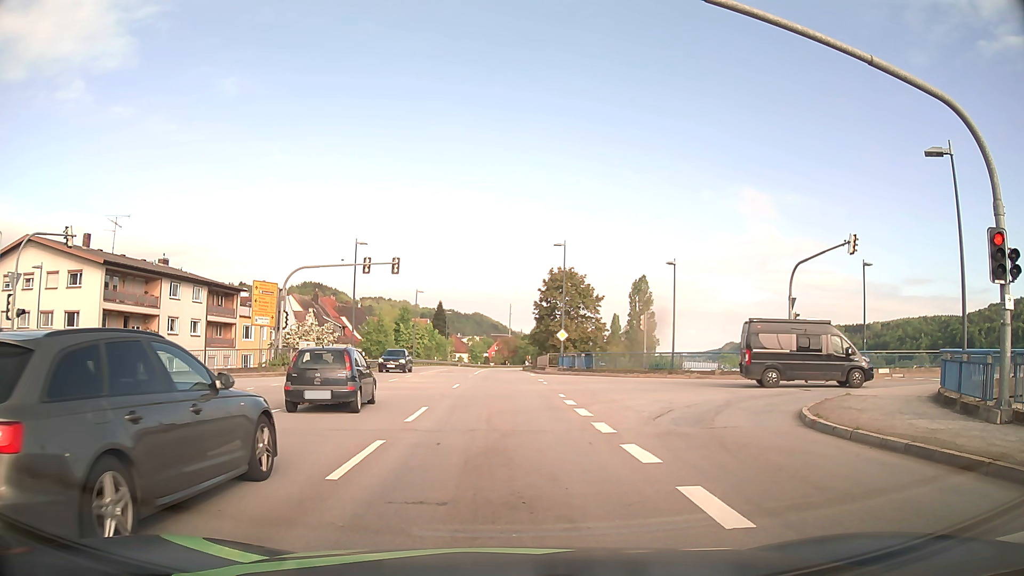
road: primary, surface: asphalt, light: Day
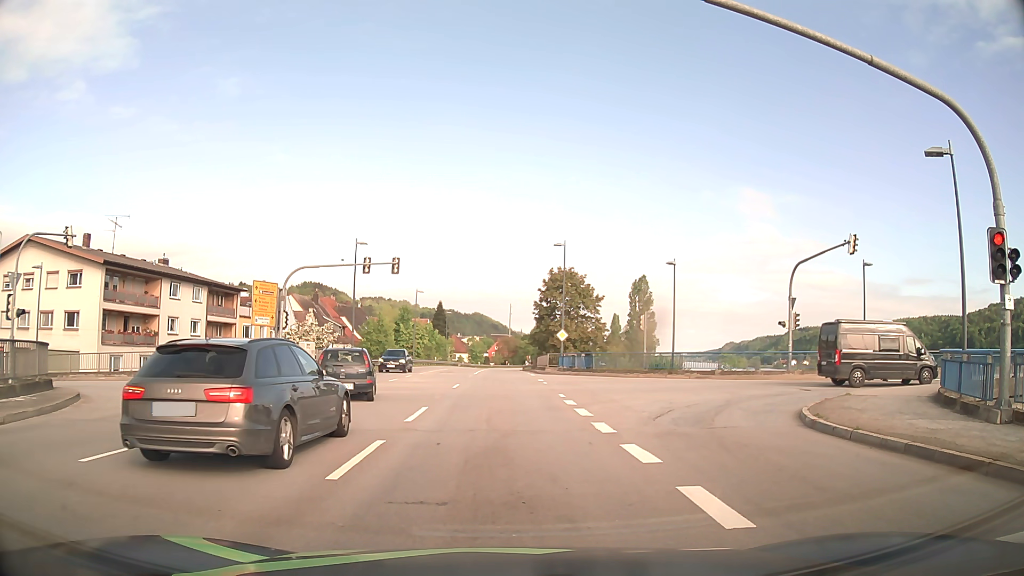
(0.0, 0.0) m; 0°
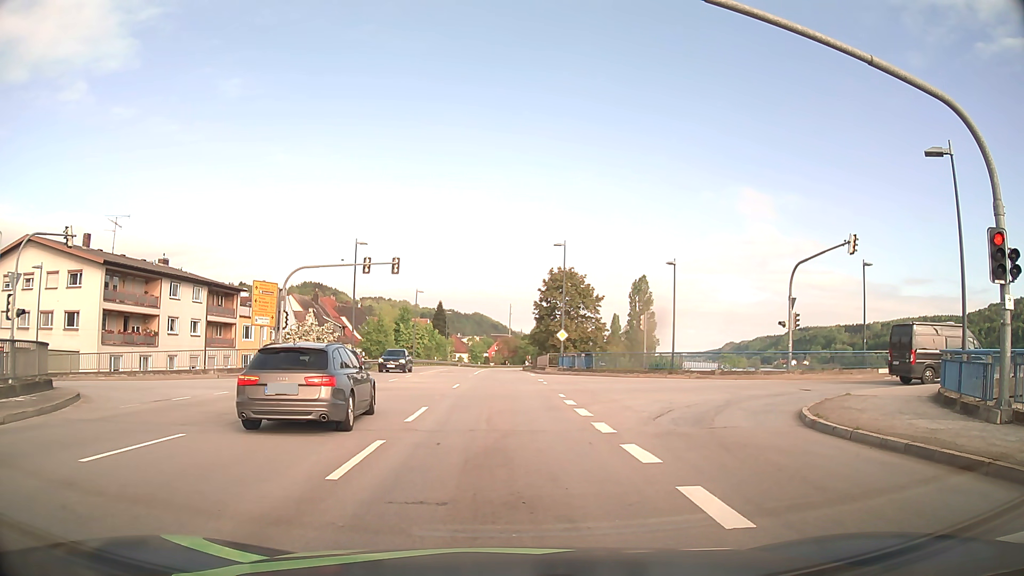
(0.0, 0.0) m; 0°
(0, +10) (0, +20) (0, +30) (0, +40) (0, +50) (0, +60) (0, +70) (0, +80) (0, +90) (+1, +100) m
